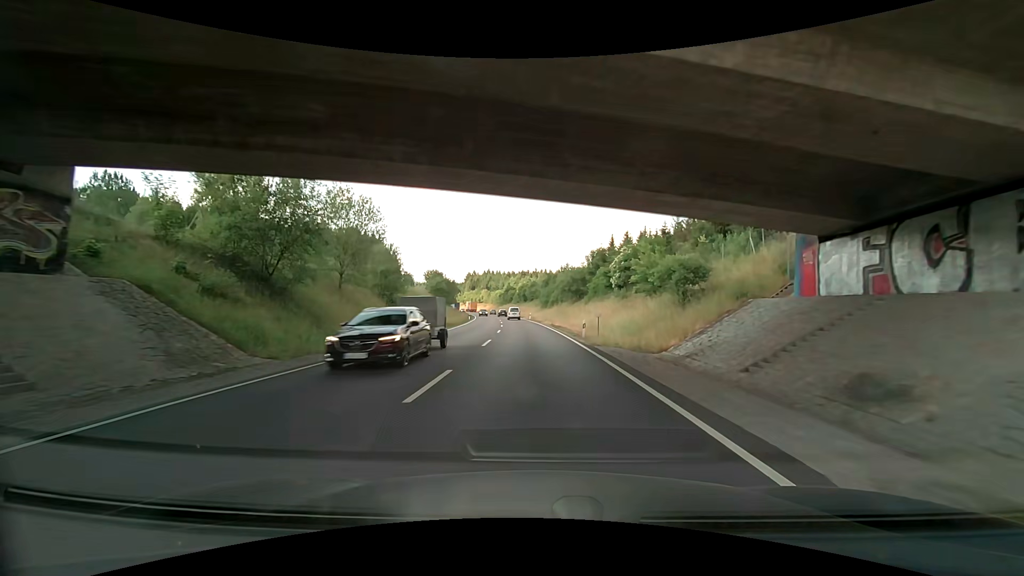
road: primary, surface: asphalt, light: Day
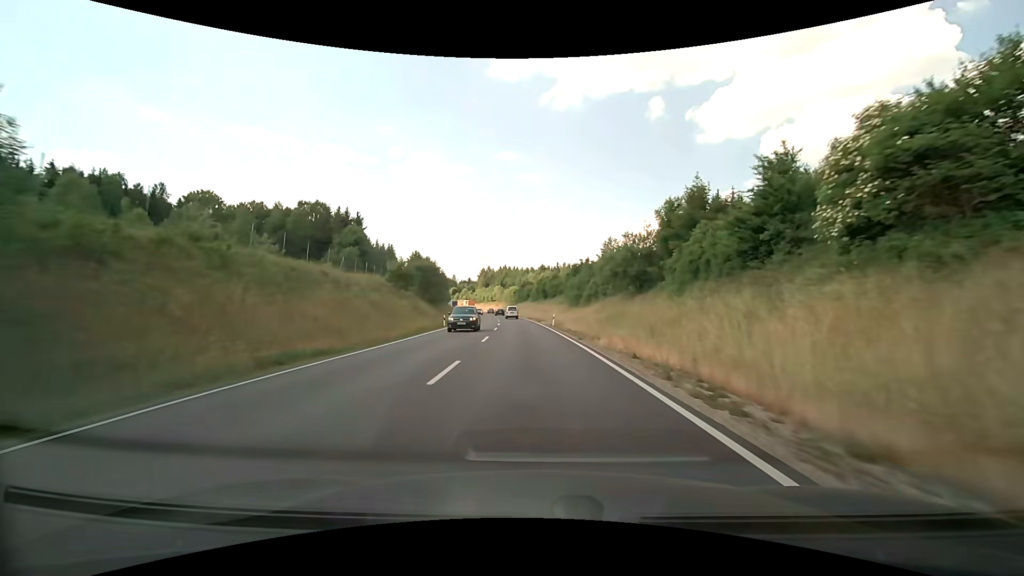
(-0.8, +34.6) m; -3°
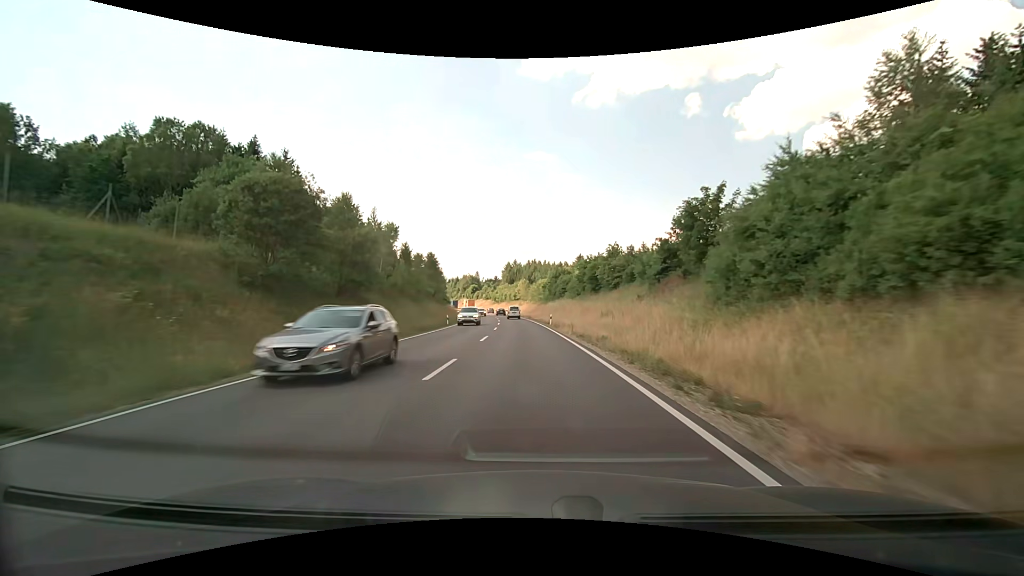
(-1.3, +48.0) m; -3°
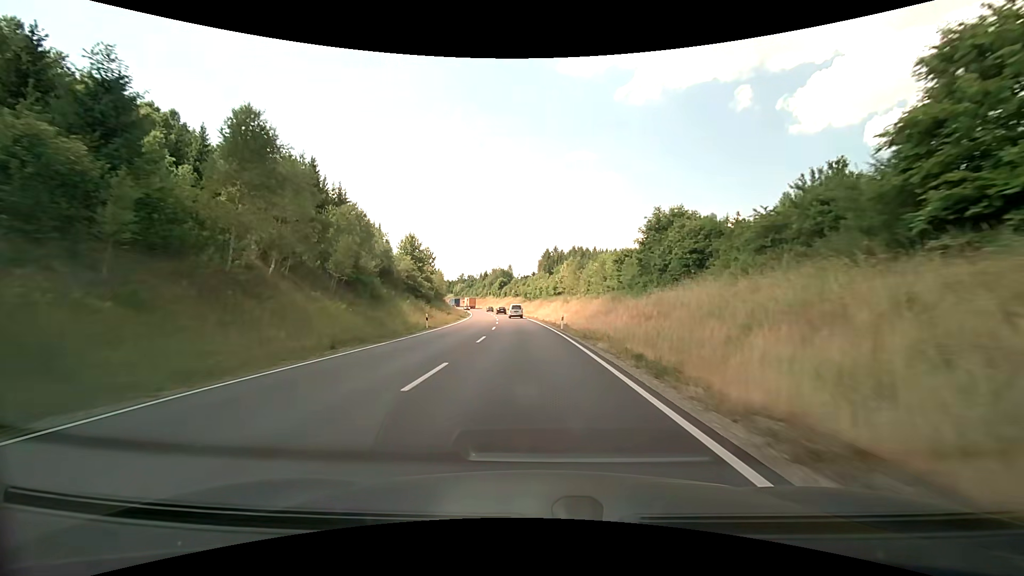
(-2.4, +61.8) m; -5°
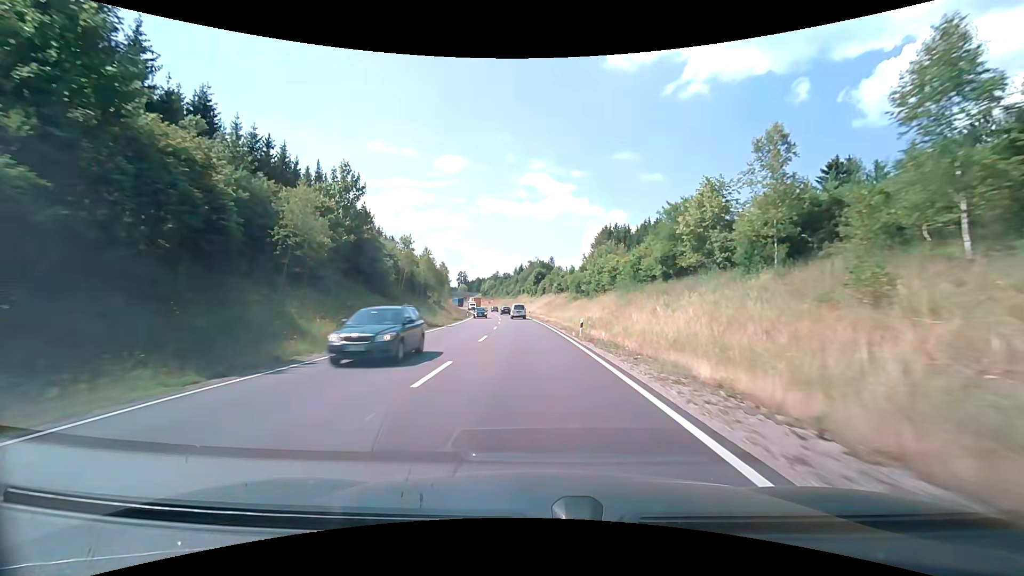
(-2.5, +59.9) m; -5°
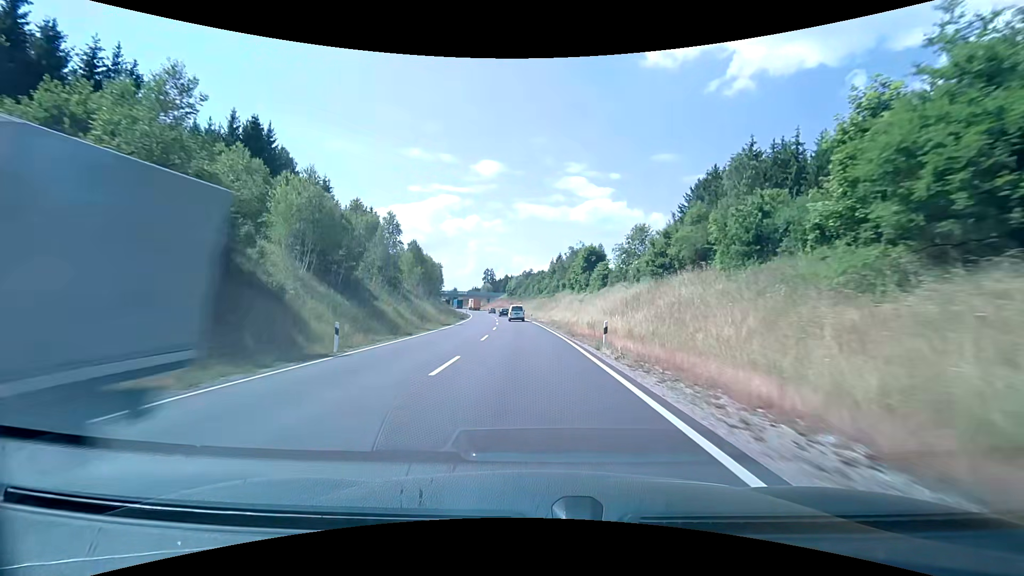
(-2.0, +58.6) m; -4°
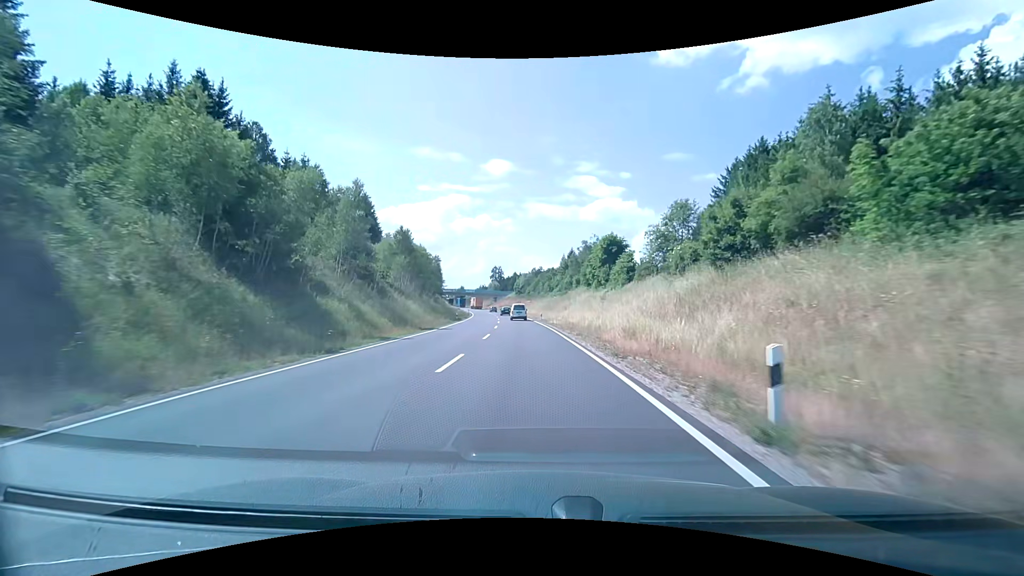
(-0.2, +11.8) m; -1°
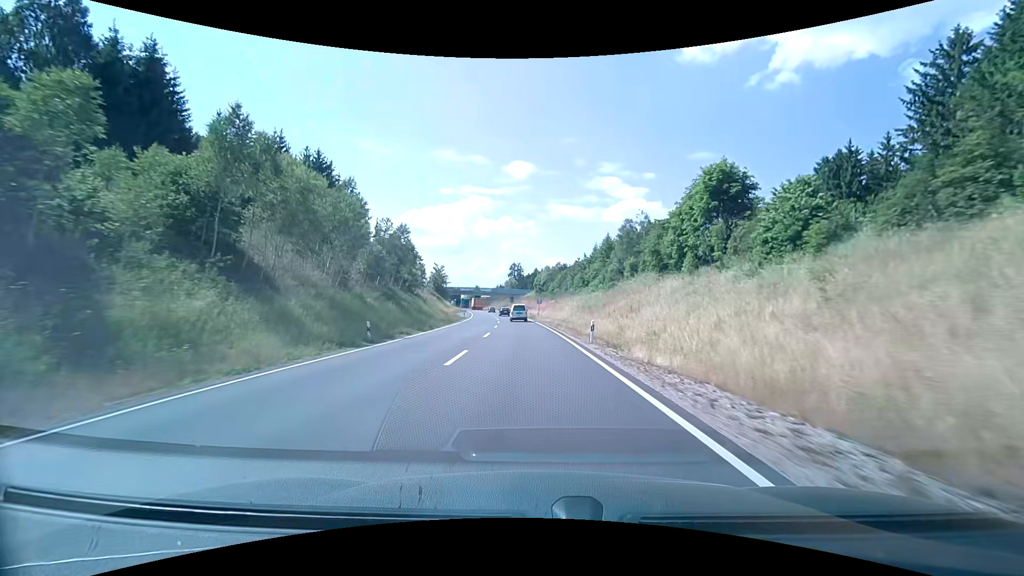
(-0.8, +35.0) m; -2°
(0, +10) (0, +20) (-1, +30) (-1, +40) (-2, +50) (-3, +60) (-3, +70) (-4, +80) (-6, +90) (-7, +100) m
